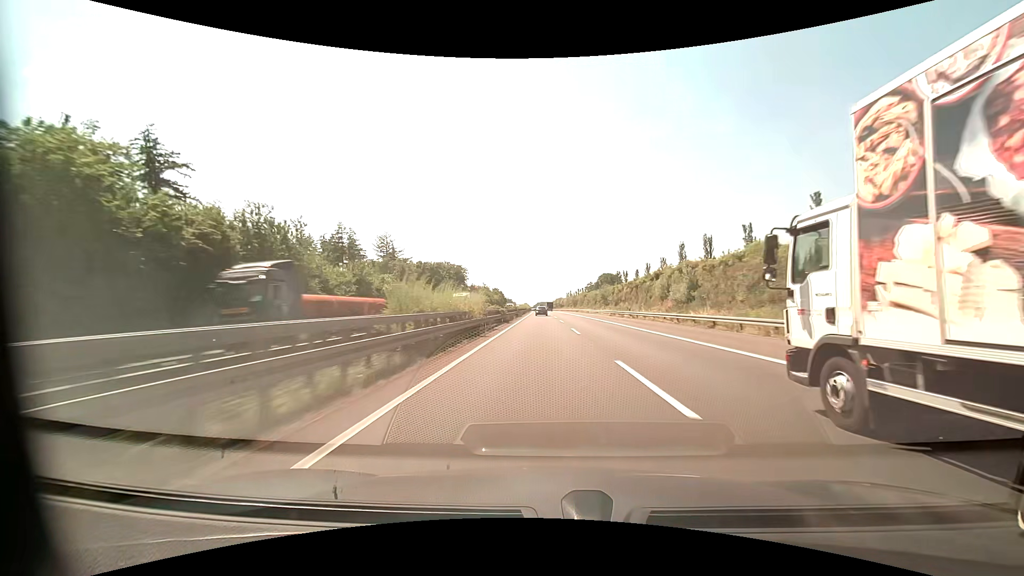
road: motorway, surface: asphalt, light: Day
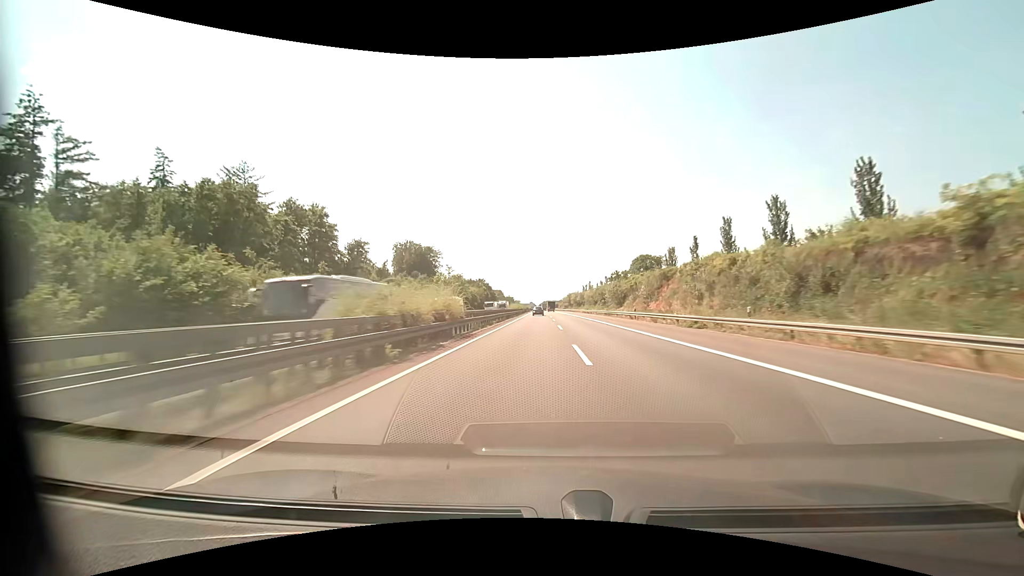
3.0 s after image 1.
(-0.1, +102.9) m; -1°
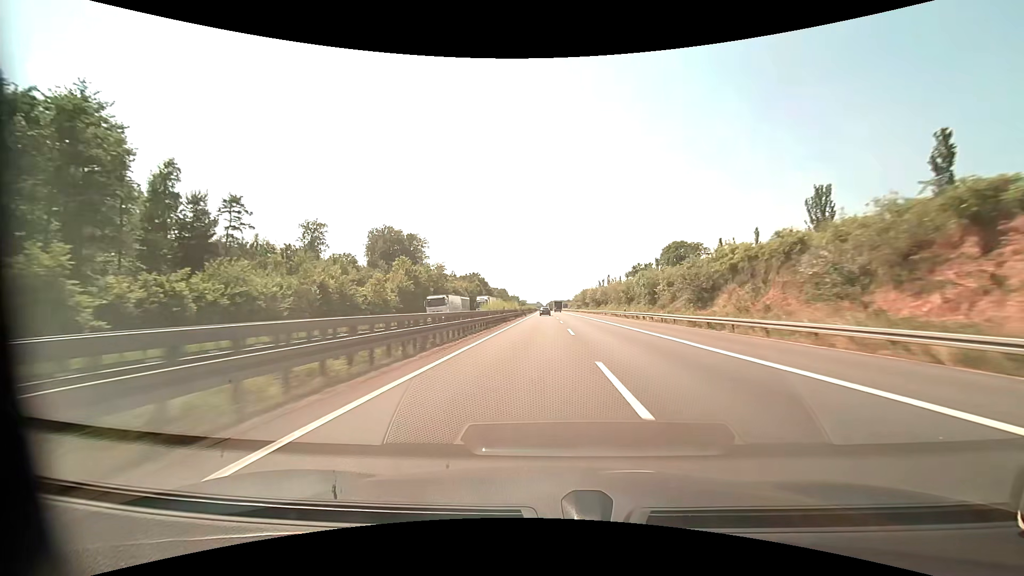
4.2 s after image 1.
(-0.3, +41.2) m; -1°
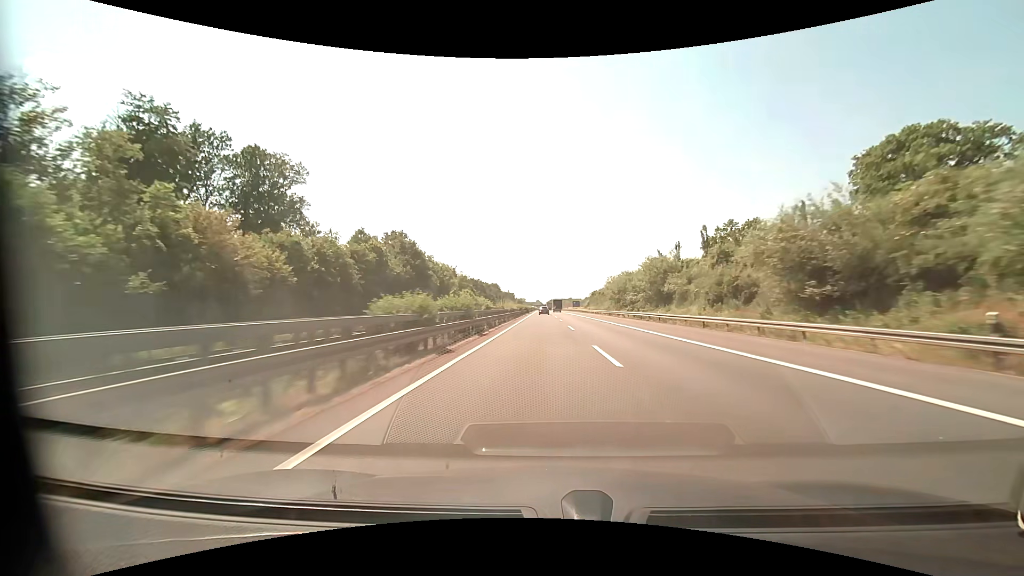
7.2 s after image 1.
(-0.3, +103.0) m; 0°
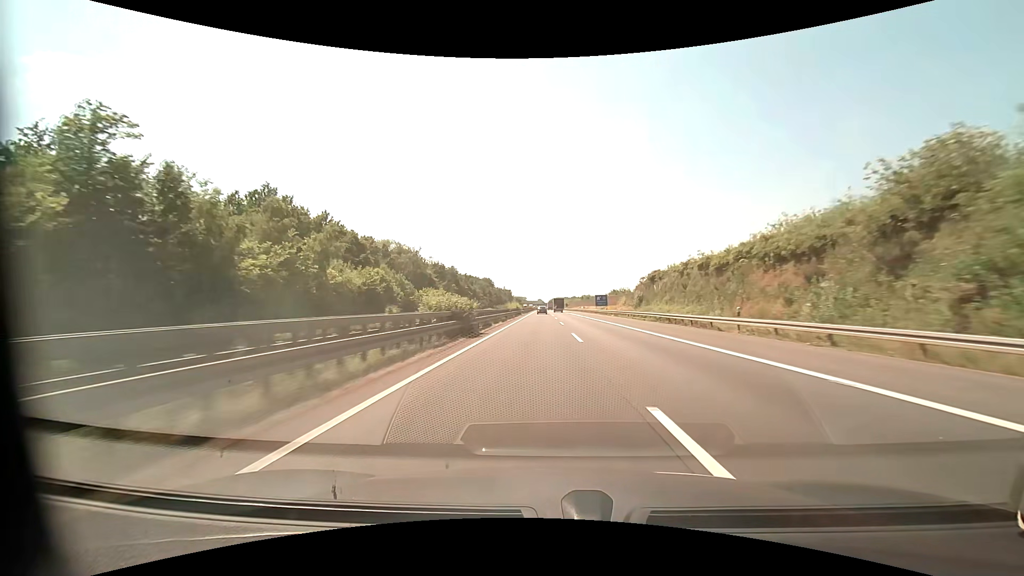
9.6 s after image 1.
(-0.1, +82.4) m; 0°
(0, +10) (0, +20) (0, +30) (0, +40) (0, +50) (0, +60) (0, +70) (0, +80) (0, +90) (-1, +100) m
